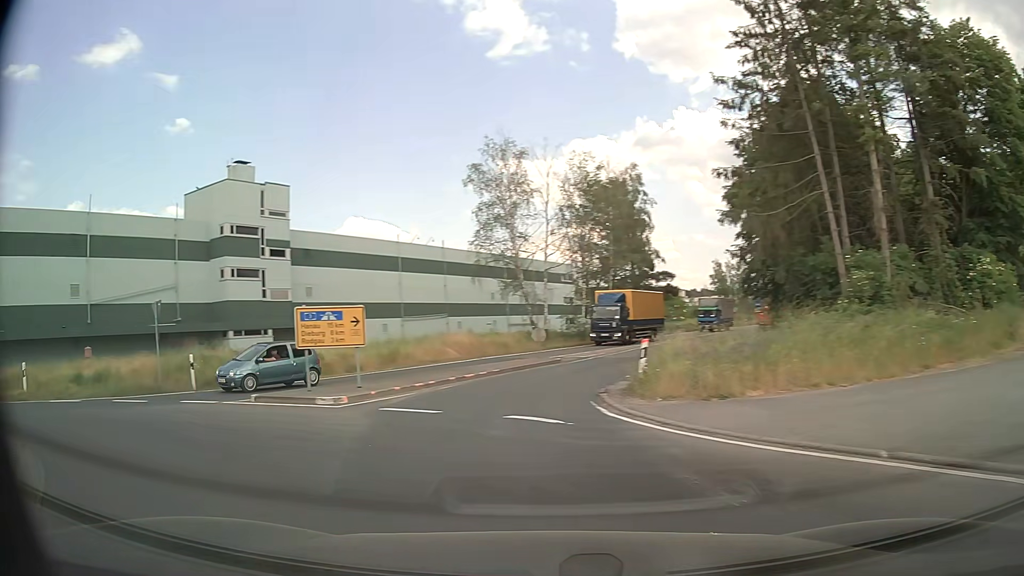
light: Day
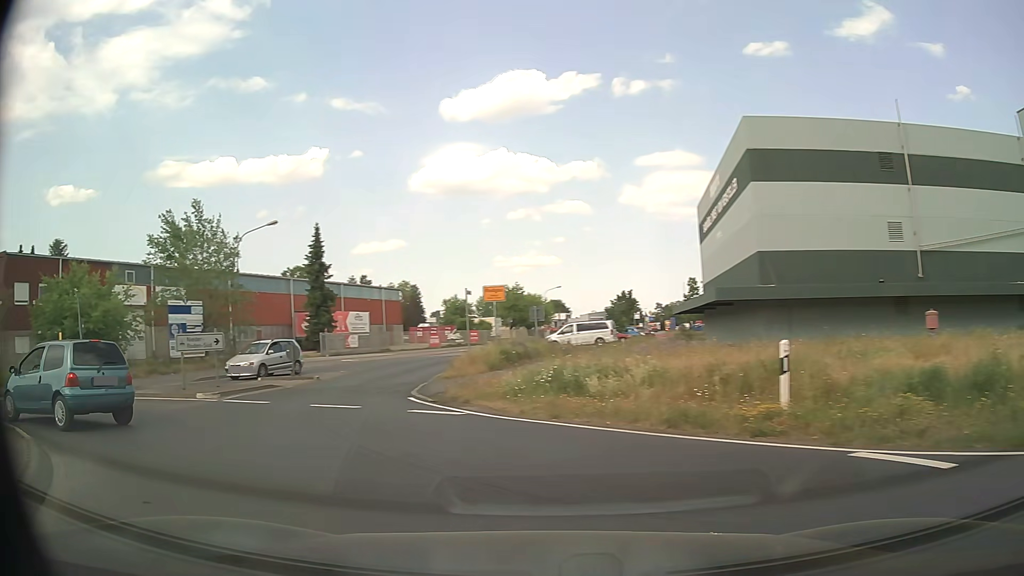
(-8.2, +11.4) m; -71°
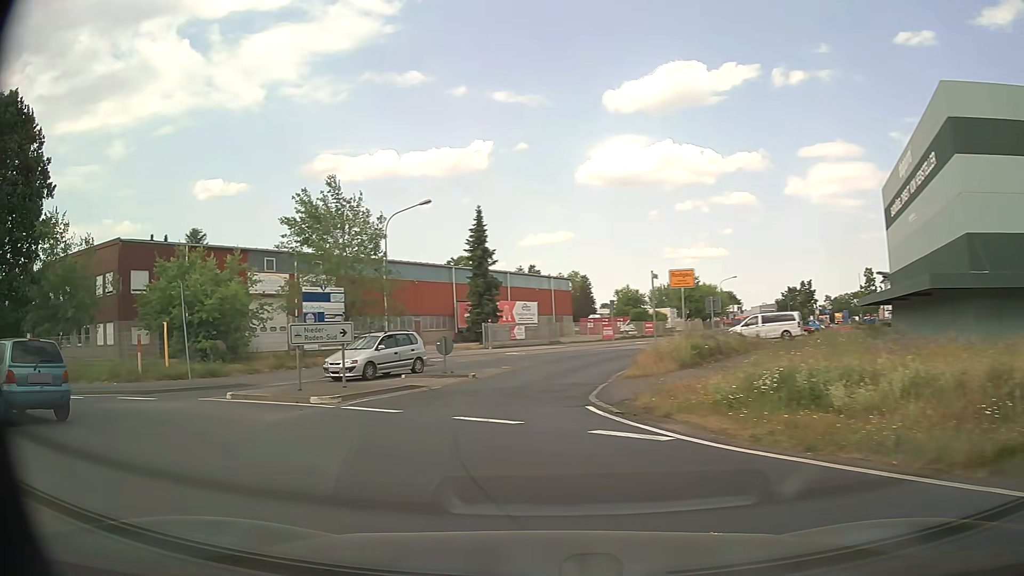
(-0.6, +3.8) m; -15°
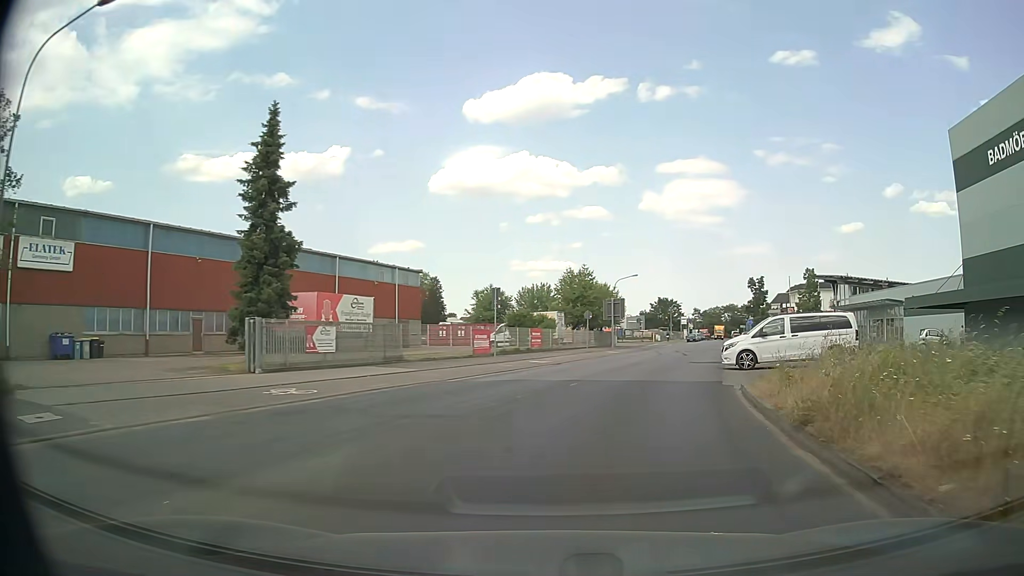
(-0.2, +22.2) m; +11°
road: unclassified
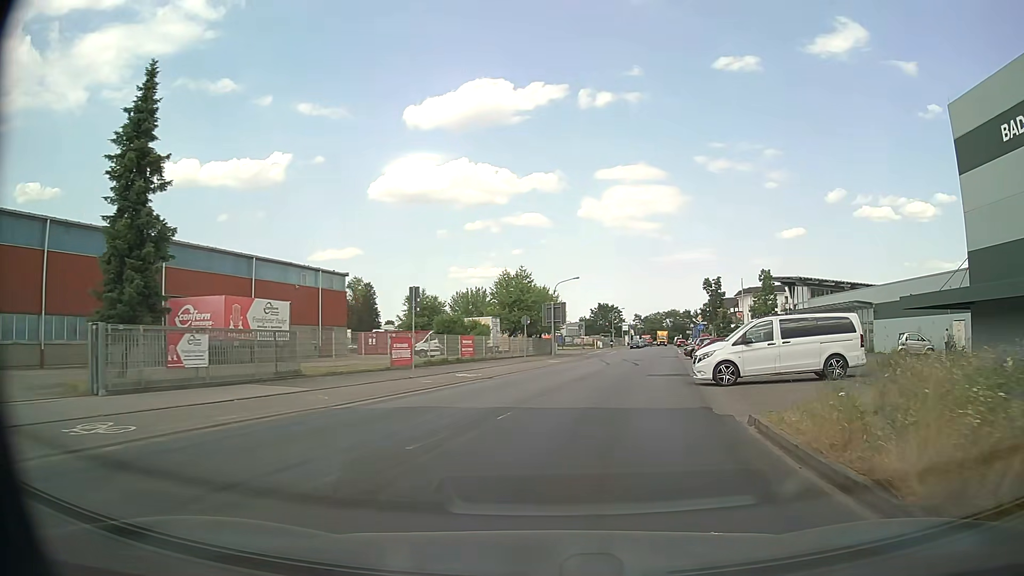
(+0.3, +5.1) m; +6°
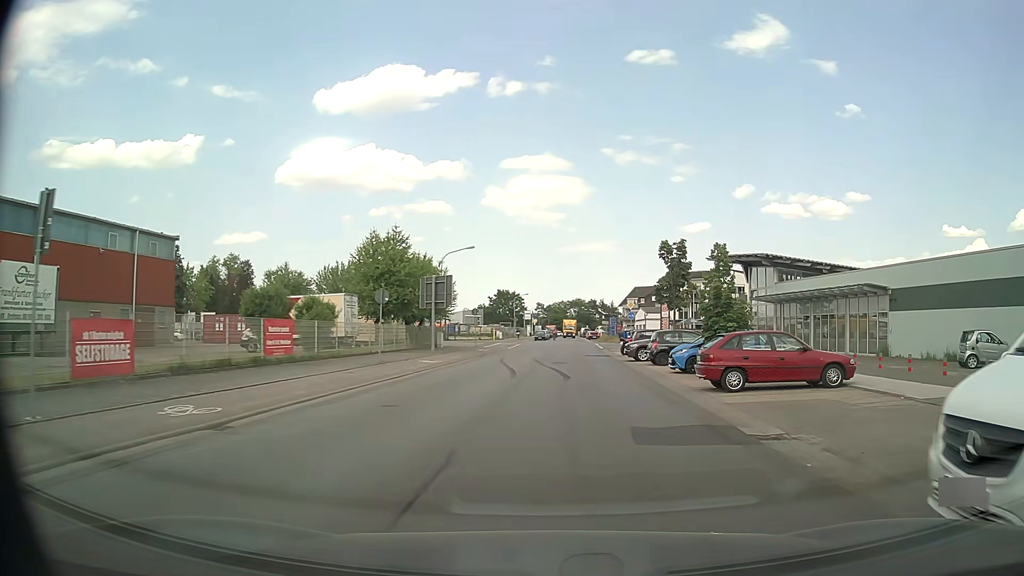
(+1.0, +16.5) m; +8°
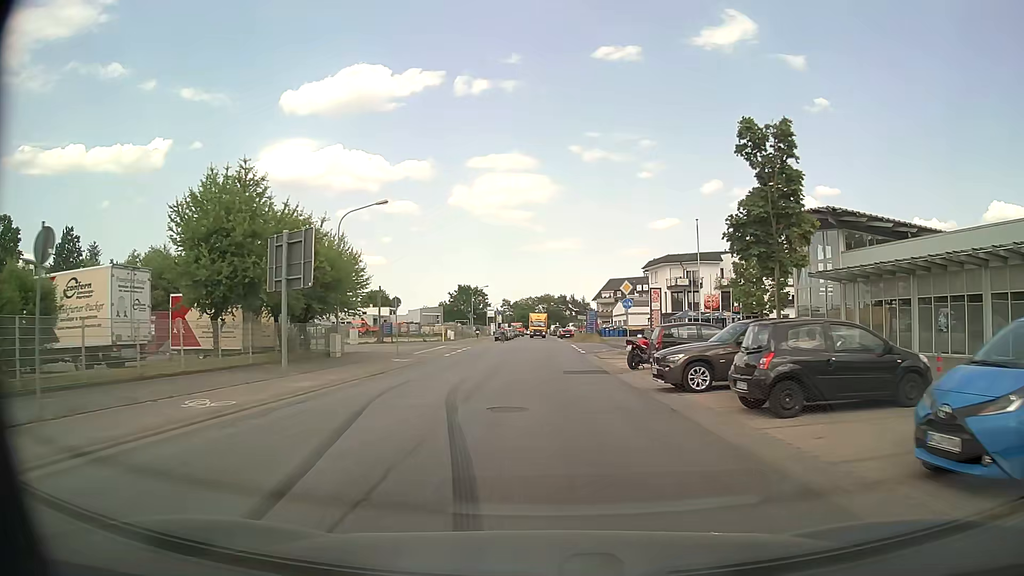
(+0.9, +18.4) m; +3°
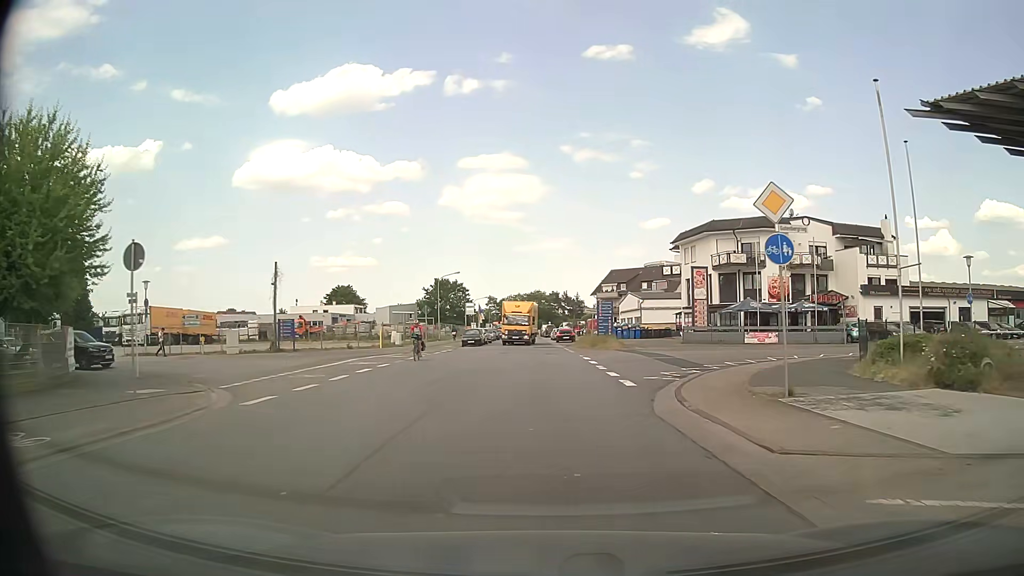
(+0.1, +25.1) m; 0°
(0, +10) (0, +20) (0, +30) (0, +40) (0, +50) (0, +60) (0, +70) (0, +80) (0, +90) (-1, +100) m
